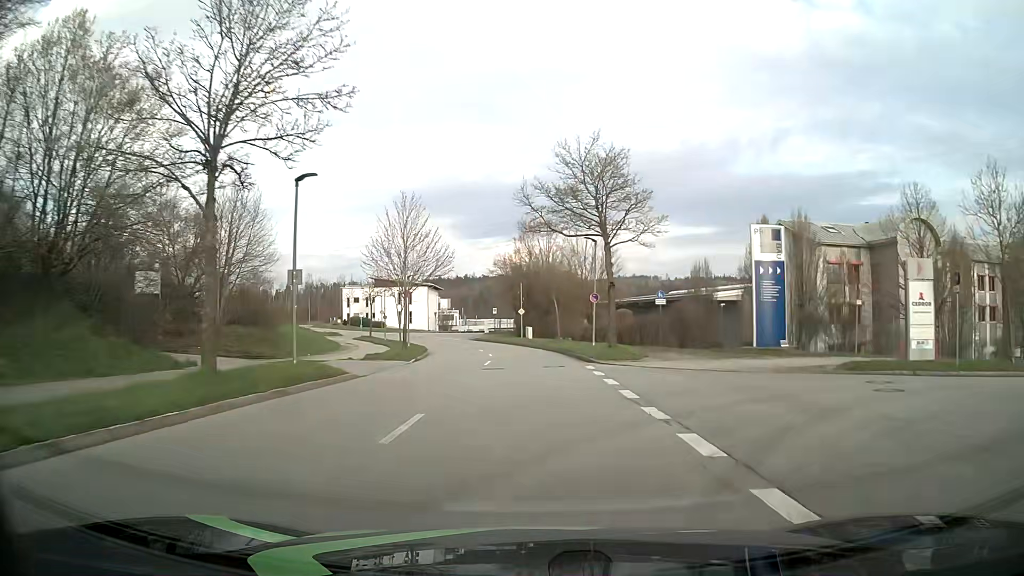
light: Day
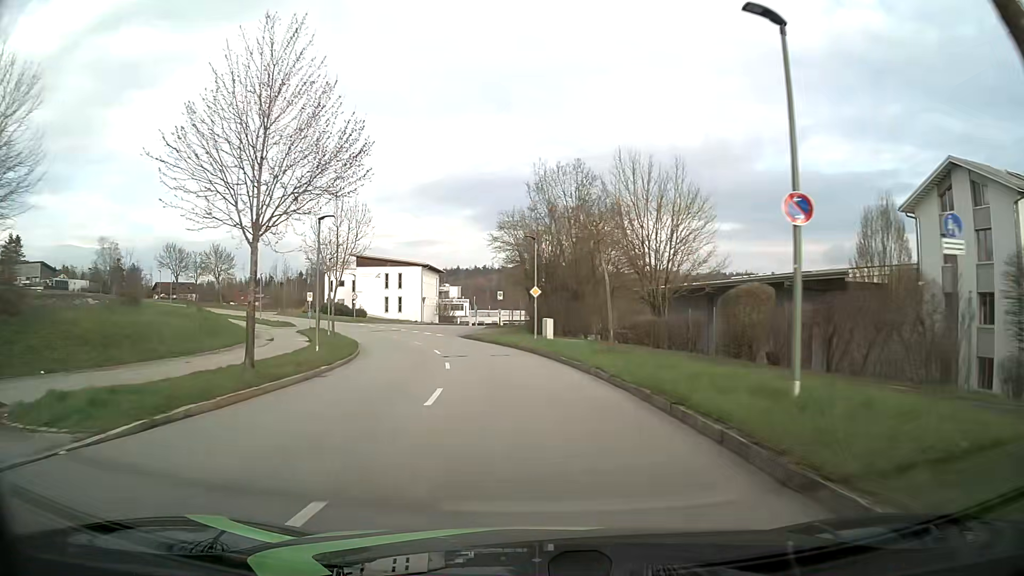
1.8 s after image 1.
(-0.2, +23.6) m; -1°
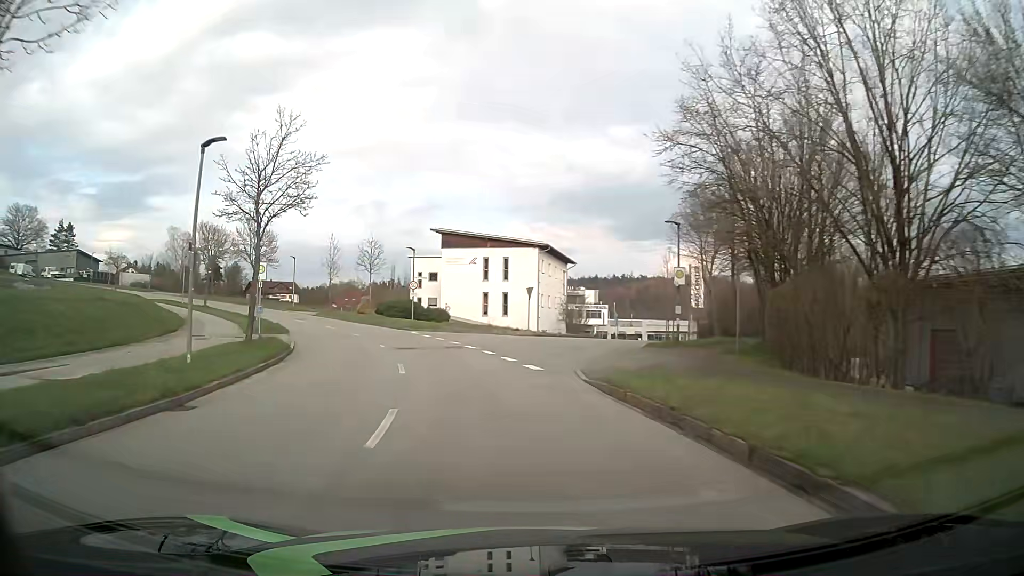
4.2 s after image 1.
(-2.9, +31.0) m; -12°
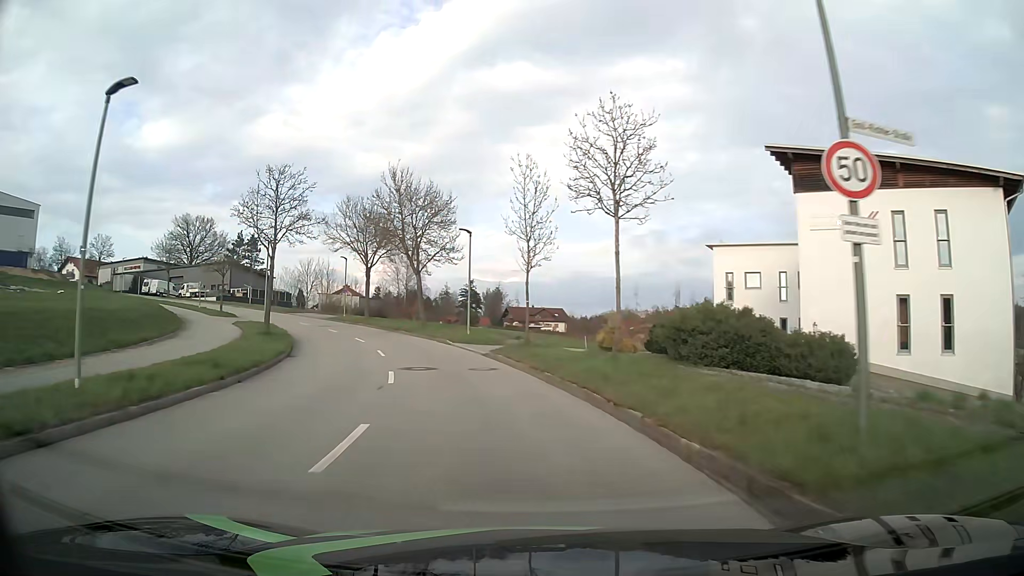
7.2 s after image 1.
(-7.4, +36.7) m; -24°
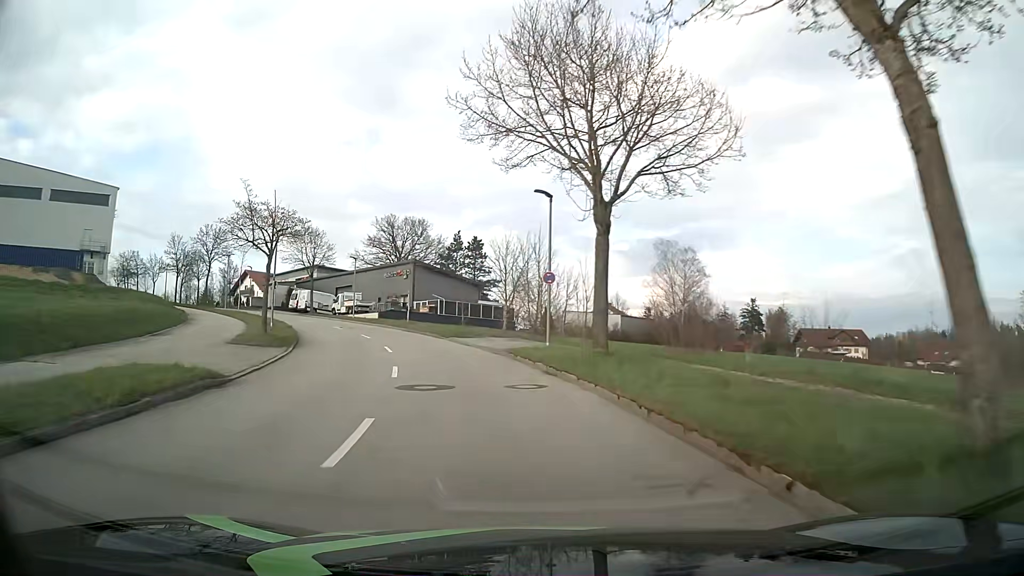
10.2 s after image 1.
(-7.6, +35.8) m; -23°
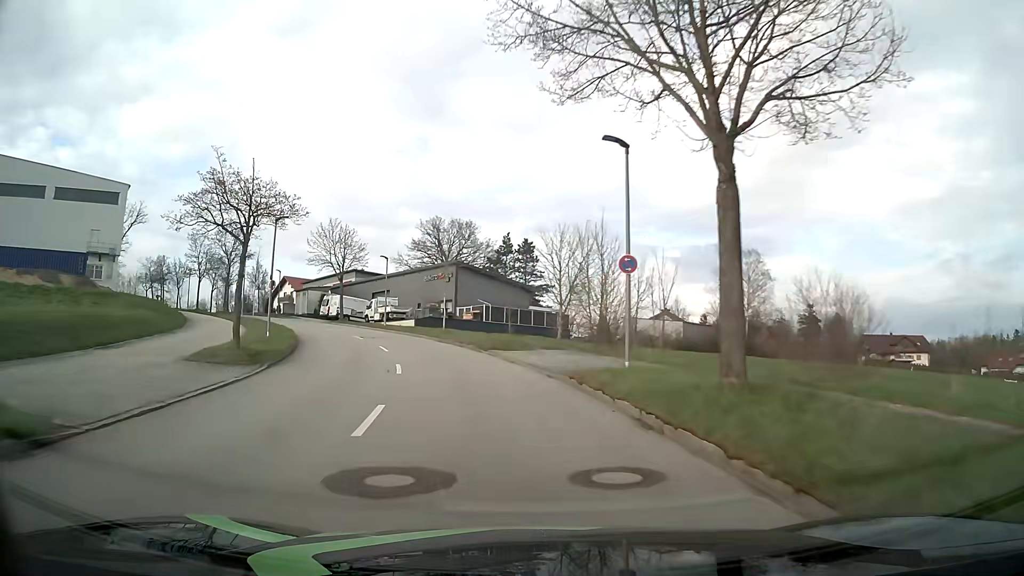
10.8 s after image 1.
(-0.3, +7.3) m; -5°
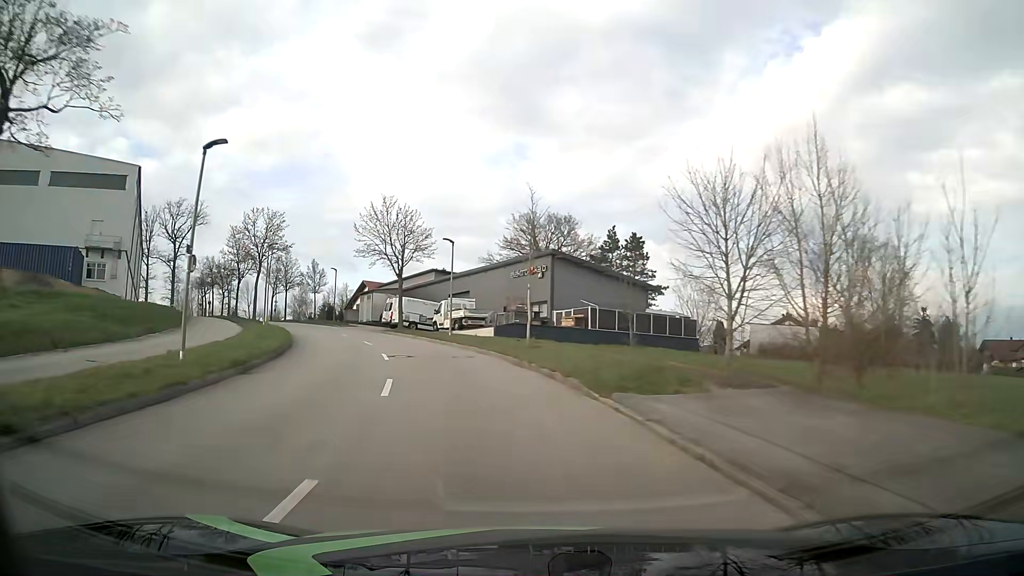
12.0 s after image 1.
(-1.0, +14.5) m; -8°
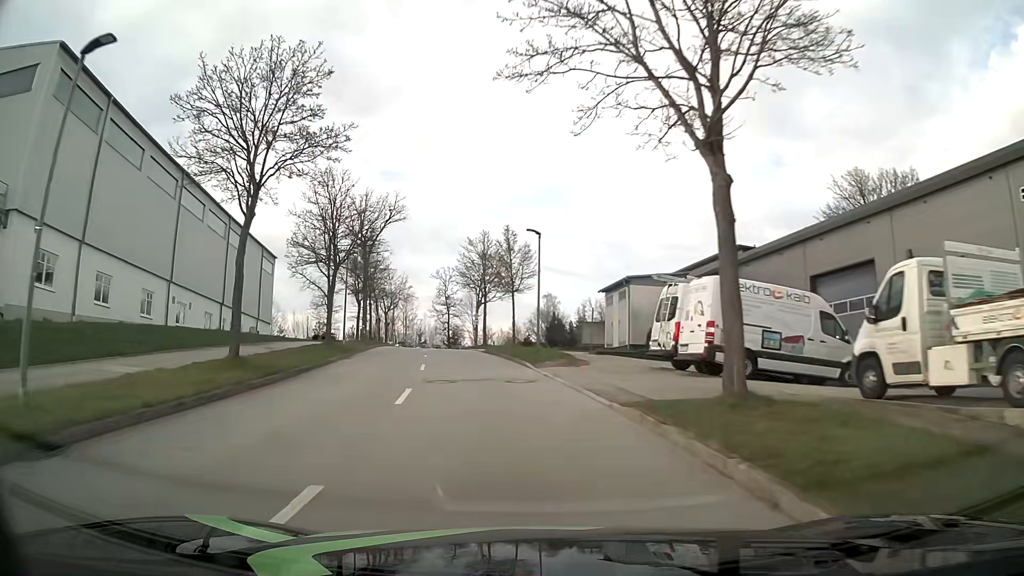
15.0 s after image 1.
(-7.5, +35.9) m; -23°
(0, +10) (-2, +20) (-3, +30) (-5, +40) (-7, +49) (-8, +59) (-9, +69) (-6, +79) (+1, +86) (+11, +88) m
